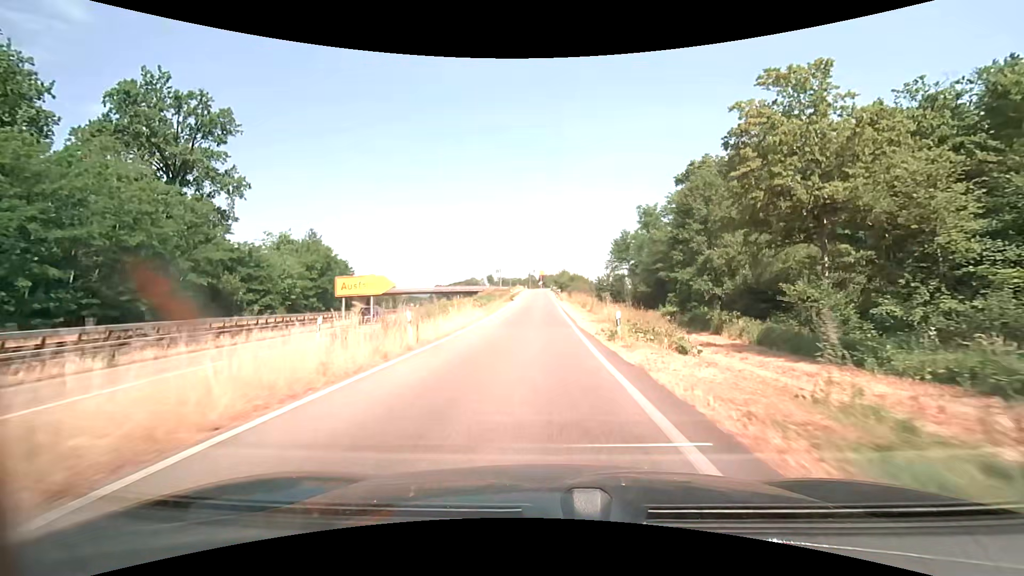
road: trunk_link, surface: asphalt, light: Day
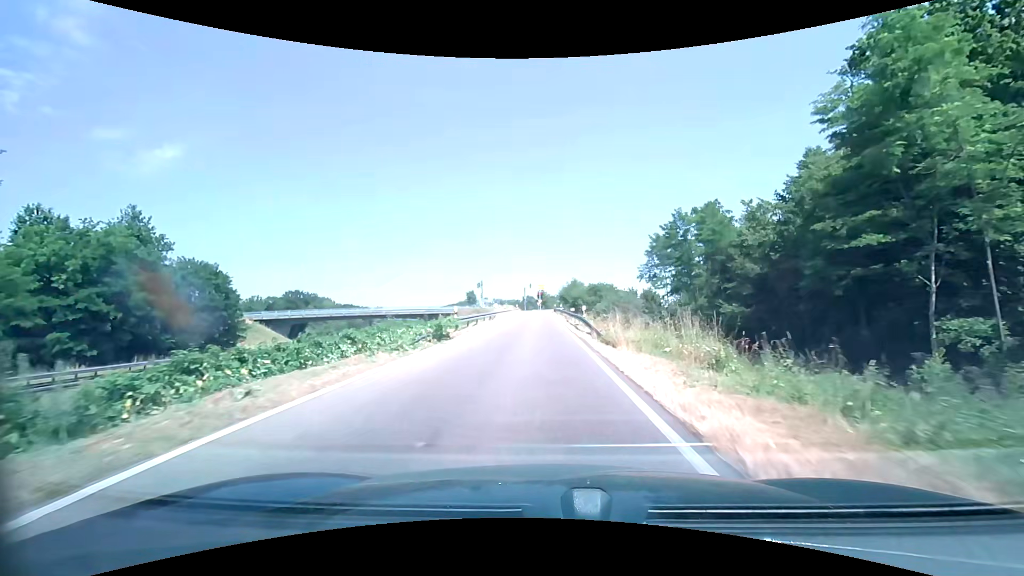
(0.0, +42.7) m; 0°
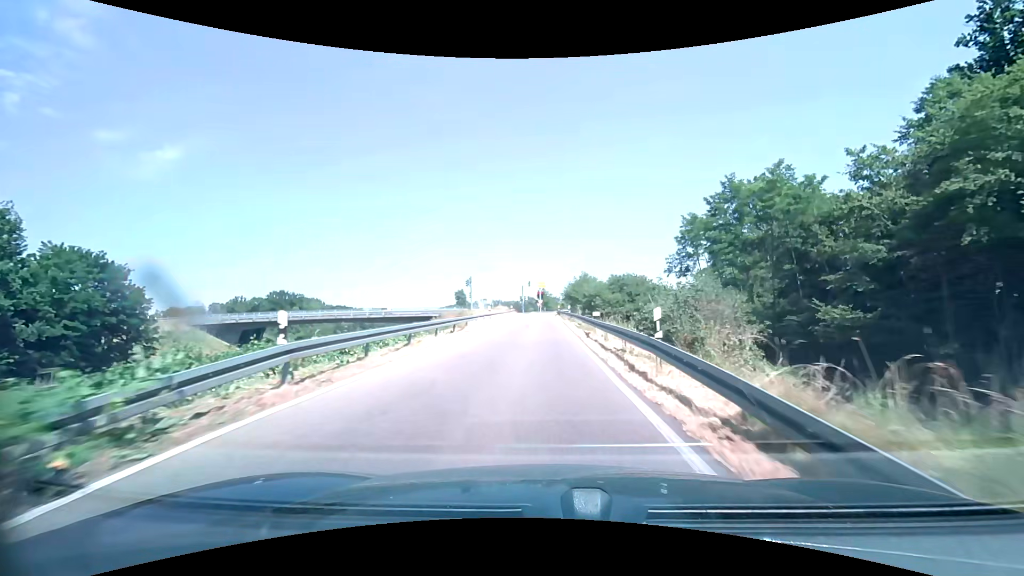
(0.0, +16.9) m; 0°
